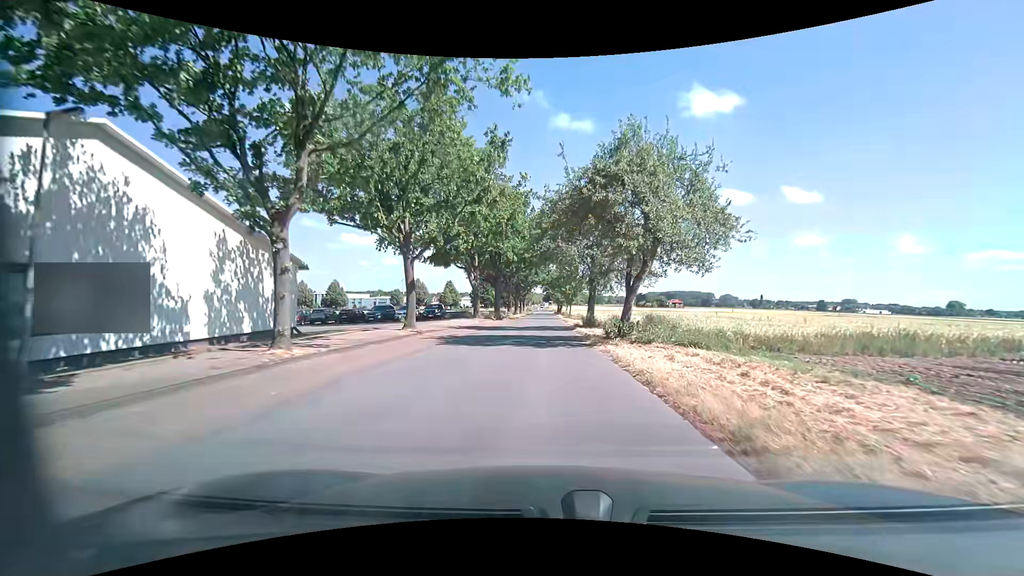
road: unclassified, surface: asphalt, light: Day
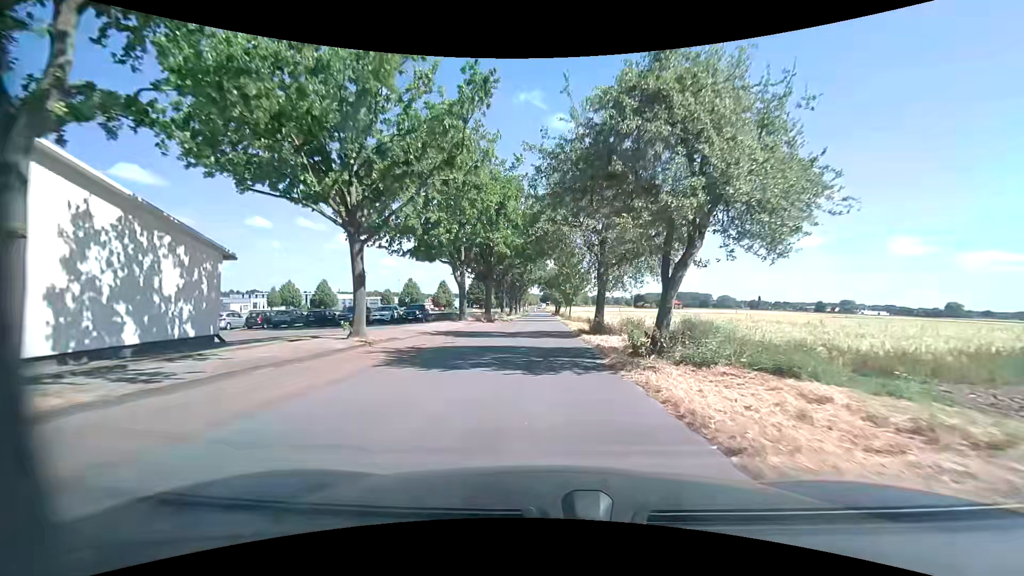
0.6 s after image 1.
(0.0, +6.3) m; +1°
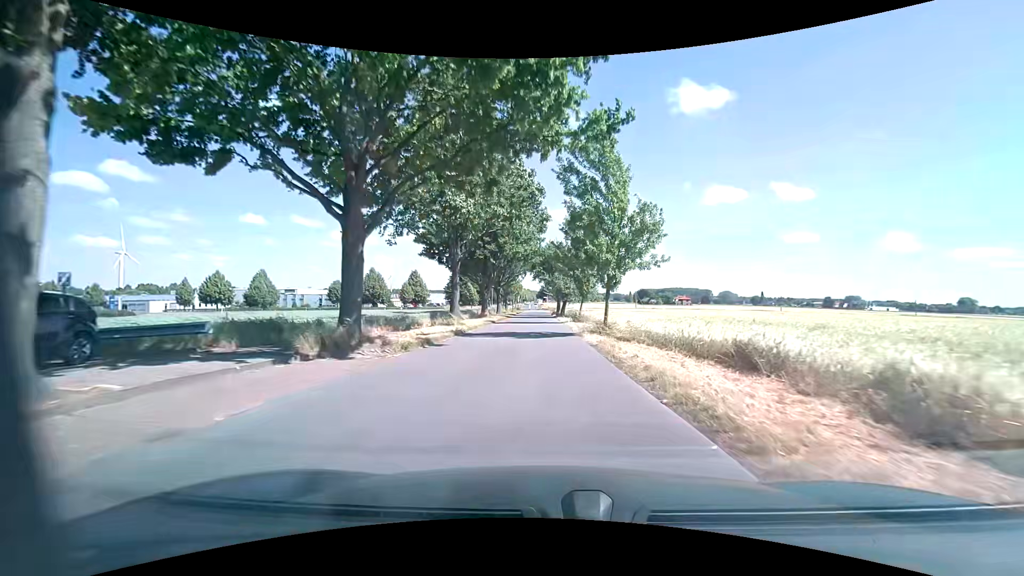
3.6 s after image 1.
(-0.3, +34.2) m; +1°
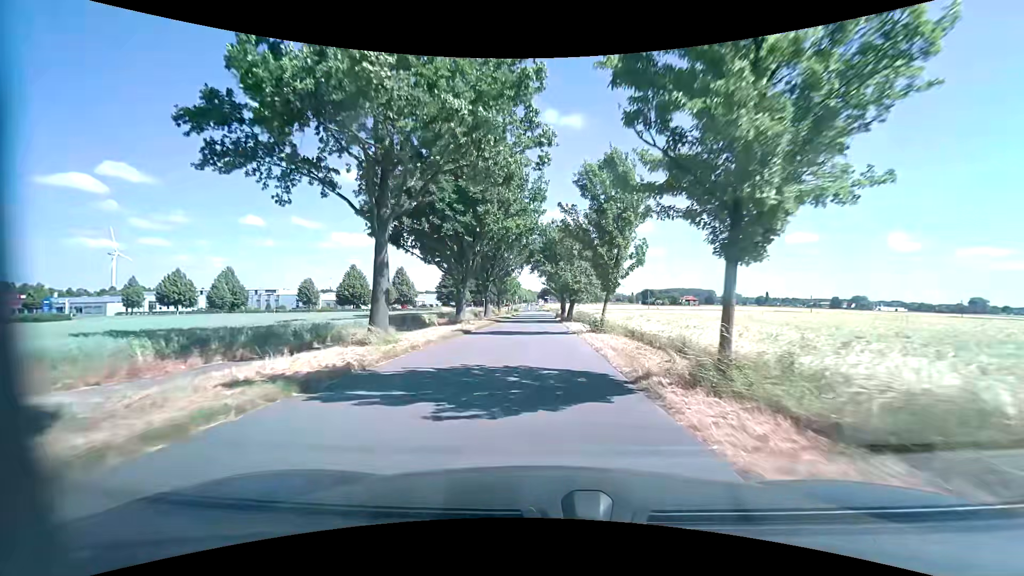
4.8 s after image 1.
(-0.1, +14.4) m; 0°
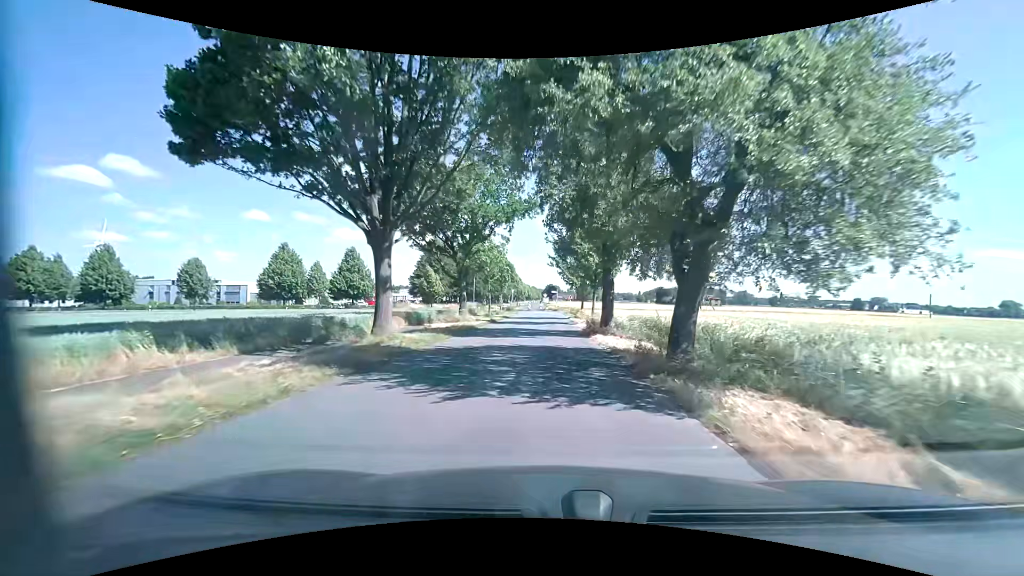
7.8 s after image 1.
(-0.7, +34.3) m; -1°
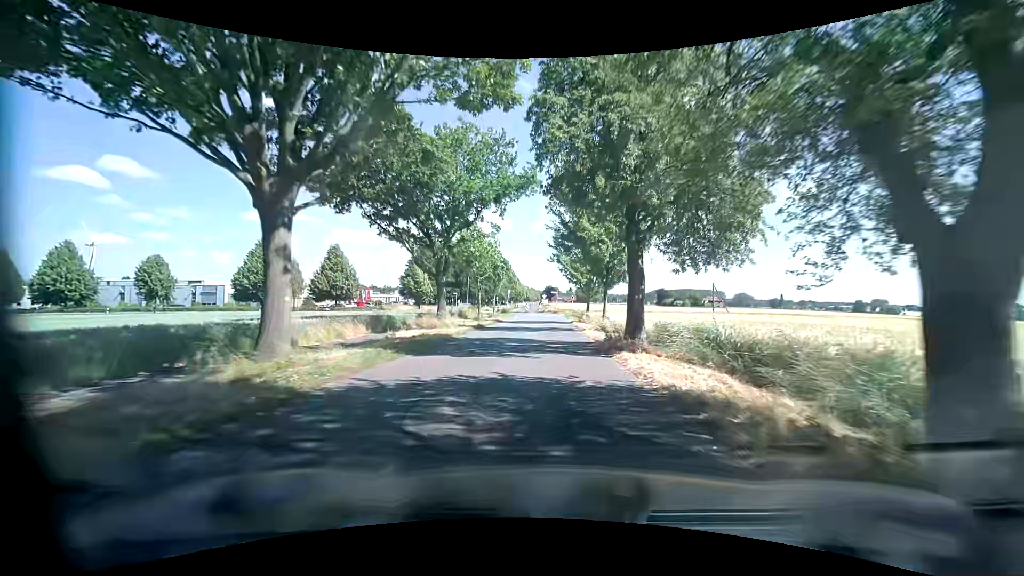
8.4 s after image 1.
(-0.1, +6.5) m; 0°
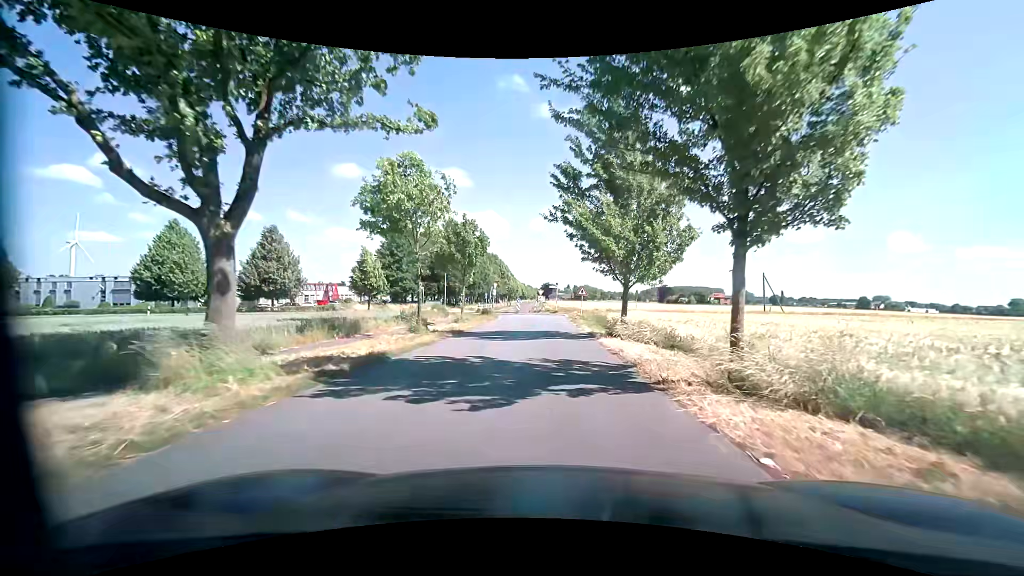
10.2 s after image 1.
(0.0, +17.9) m; 0°
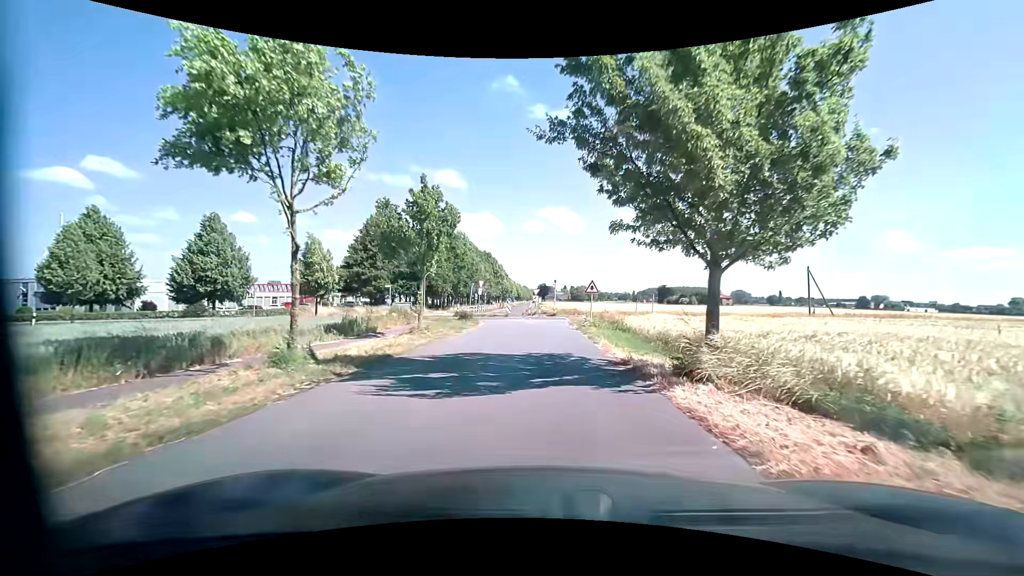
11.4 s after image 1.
(+0.1, +10.3) m; +1°
(0, +10) (0, +20) (0, +30) (0, +40) (-1, +50) (-8, +56) (-18, +53) (-26, +48) (-35, +44) (-45, +40) m
